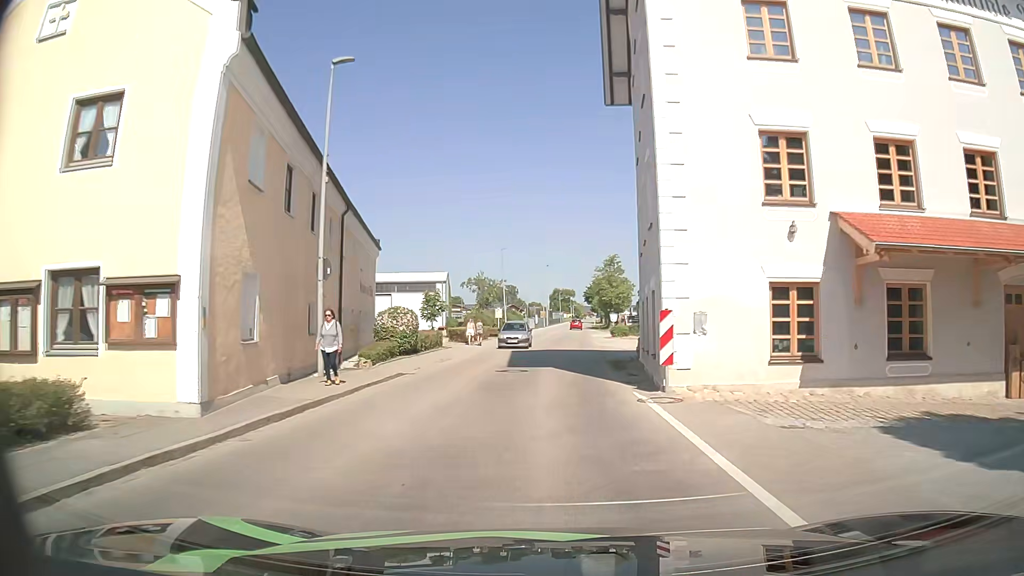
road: tertiary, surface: asphalt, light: Day
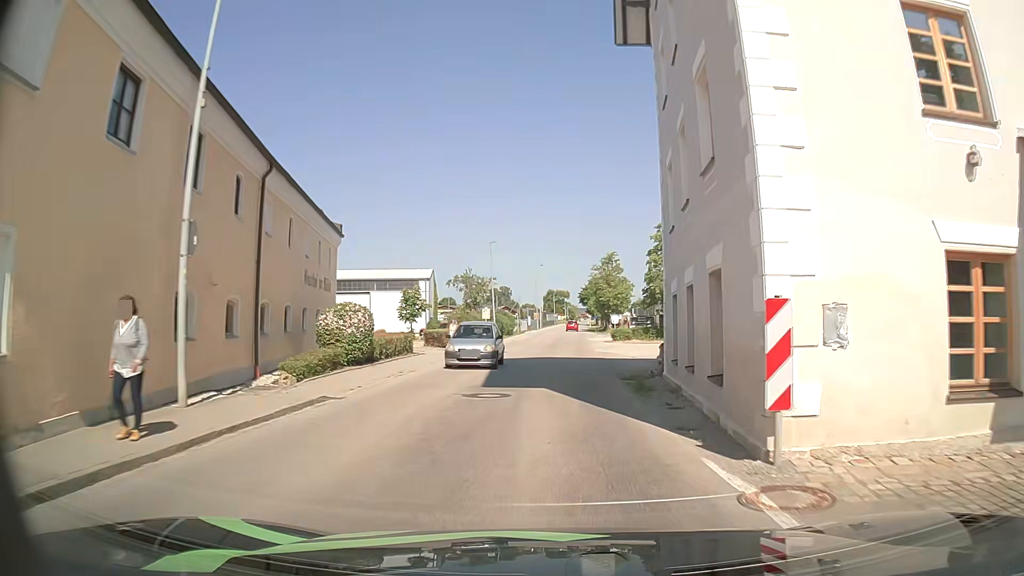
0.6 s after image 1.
(0.0, +6.5) m; 0°
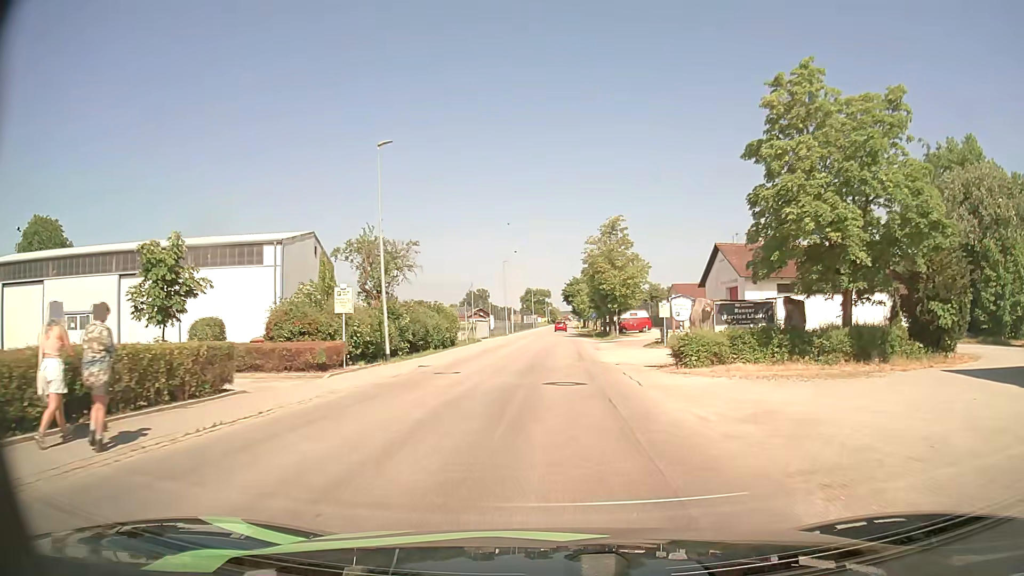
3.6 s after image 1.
(+0.7, +33.3) m; +2°
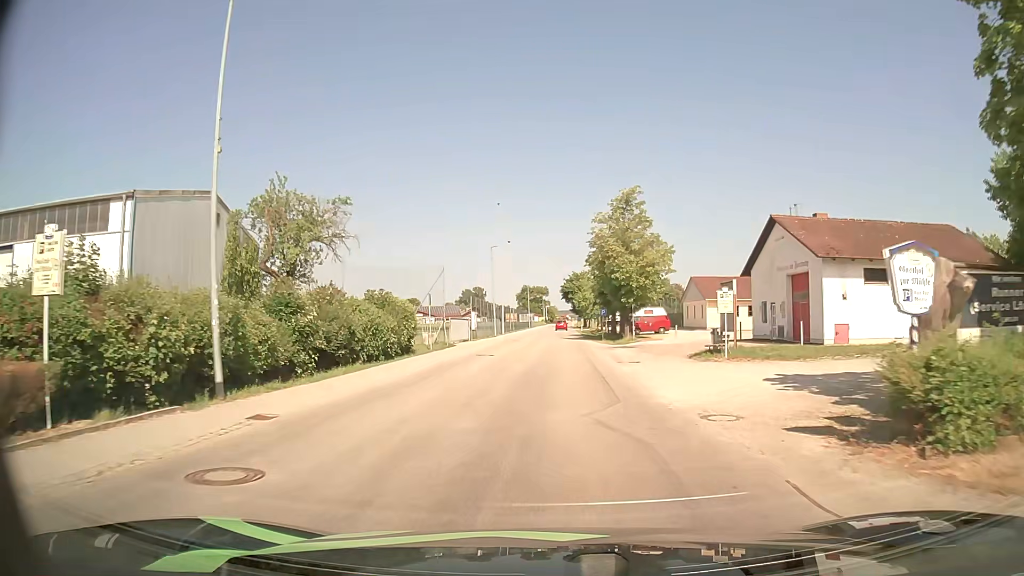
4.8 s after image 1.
(0.0, +13.5) m; 0°
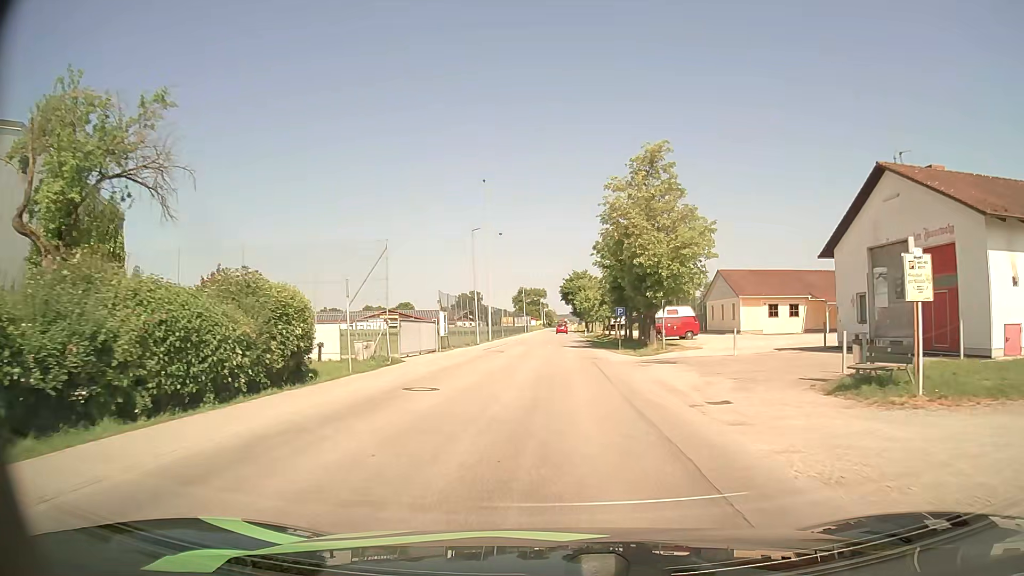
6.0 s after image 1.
(0.0, +13.5) m; 0°
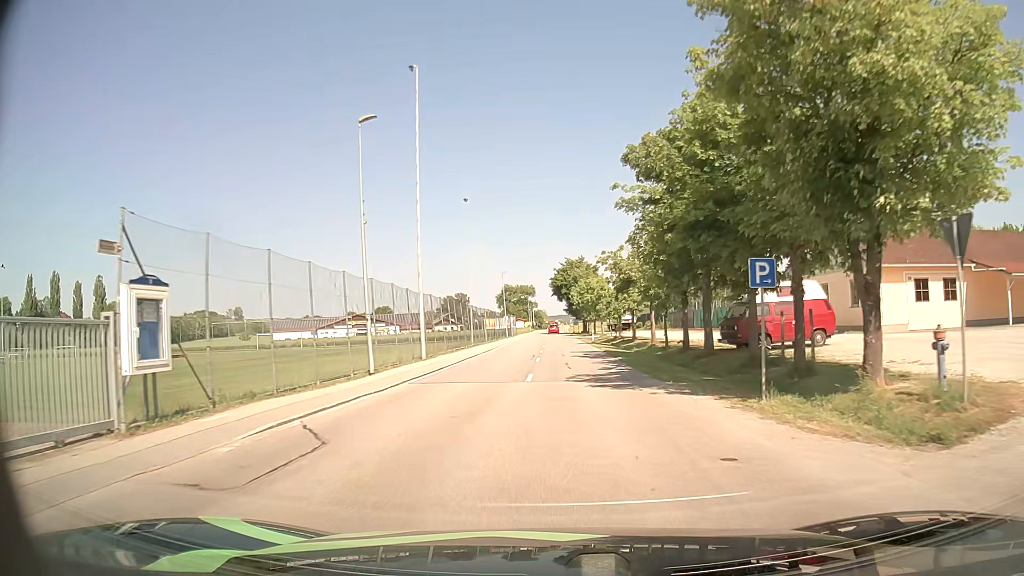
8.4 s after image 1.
(+0.4, +26.9) m; +1°
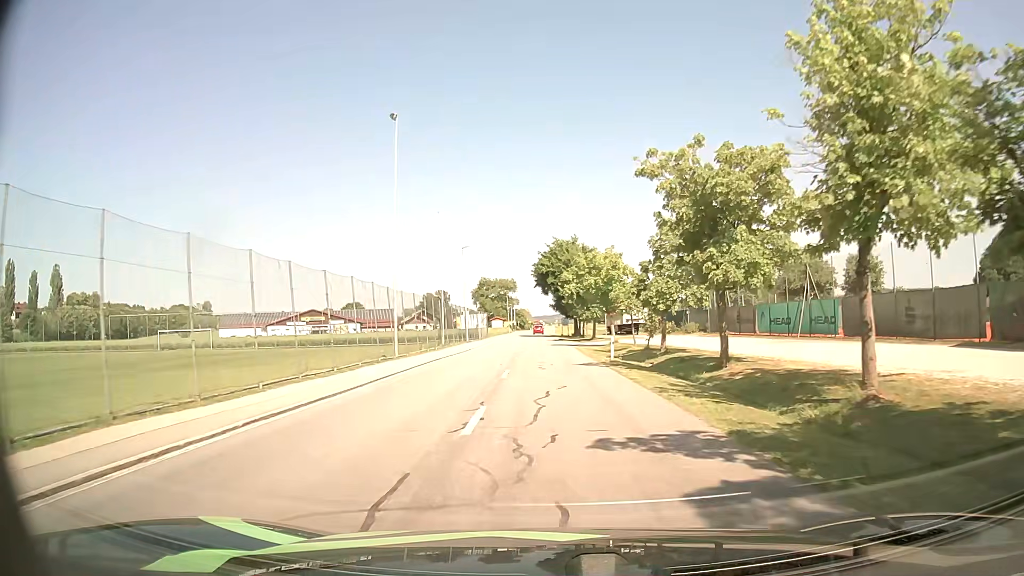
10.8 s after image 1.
(+0.3, +26.3) m; +1°
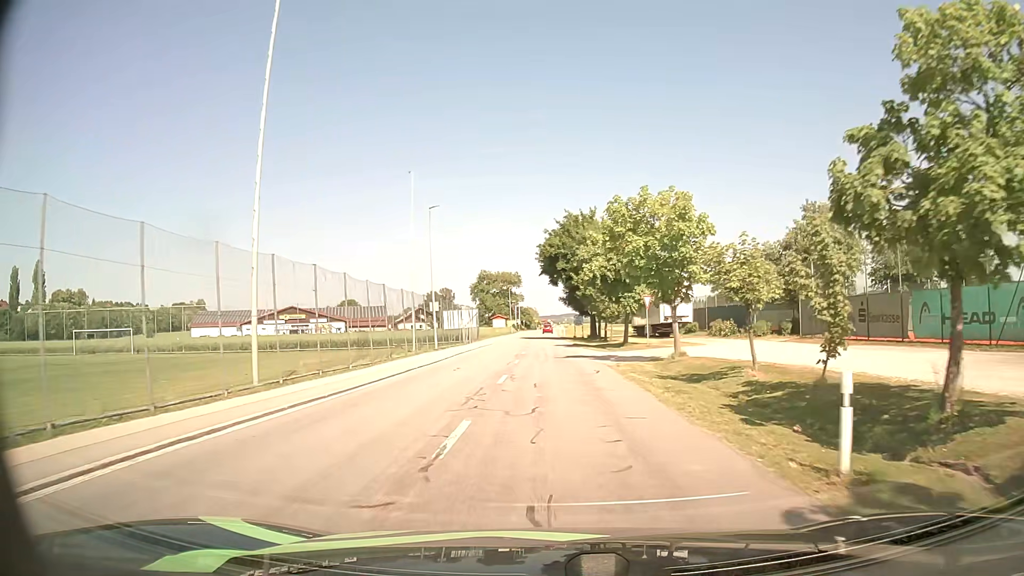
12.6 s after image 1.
(0.0, +19.8) m; -1°
(0, +10) (0, +20) (0, +30) (0, +40) (0, +50) (0, +60) (0, +70) (0, +80) (0, +90) (0, +100) m
